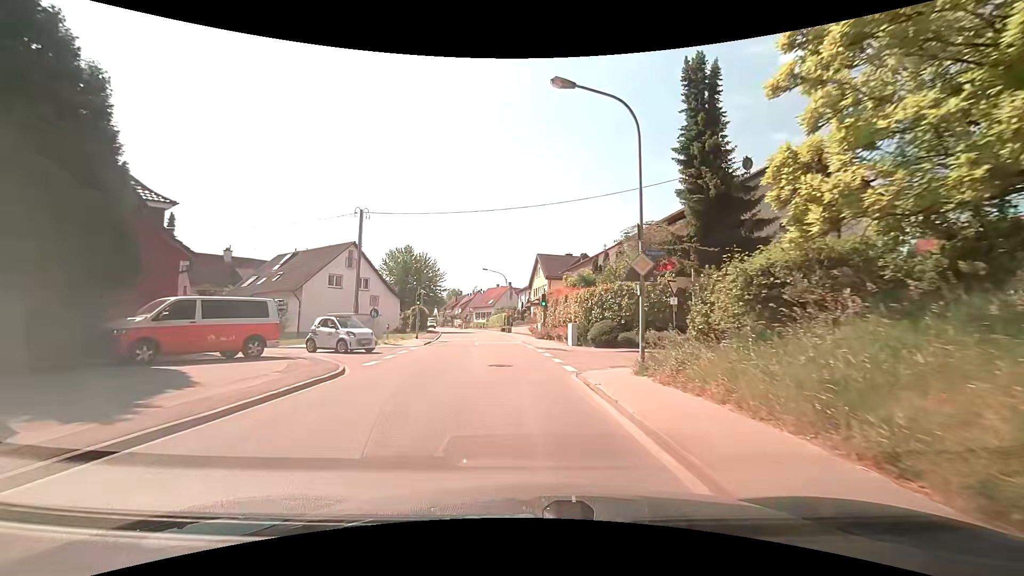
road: secondary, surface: asphalt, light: Day
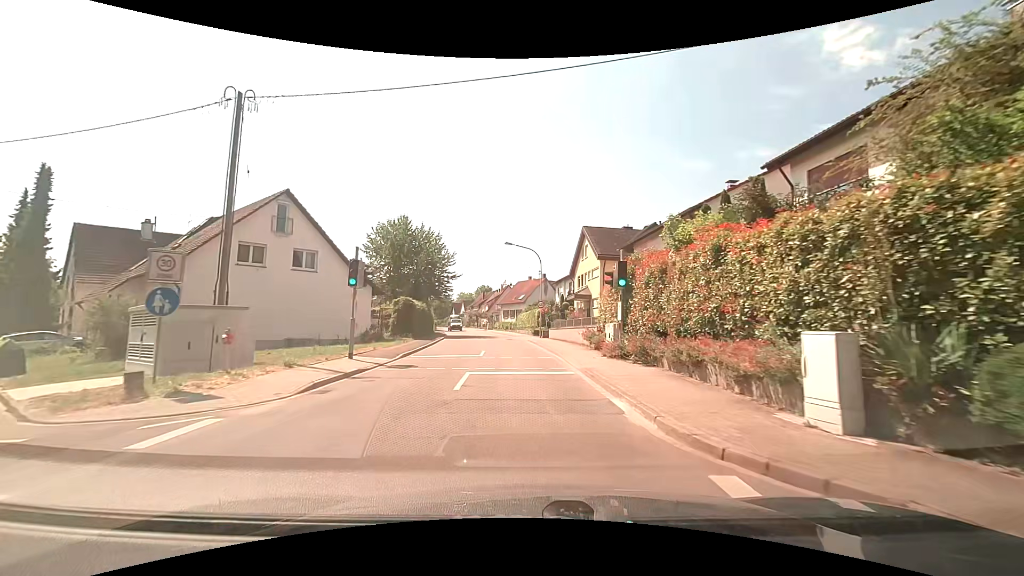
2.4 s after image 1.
(-0.7, +19.3) m; -4°
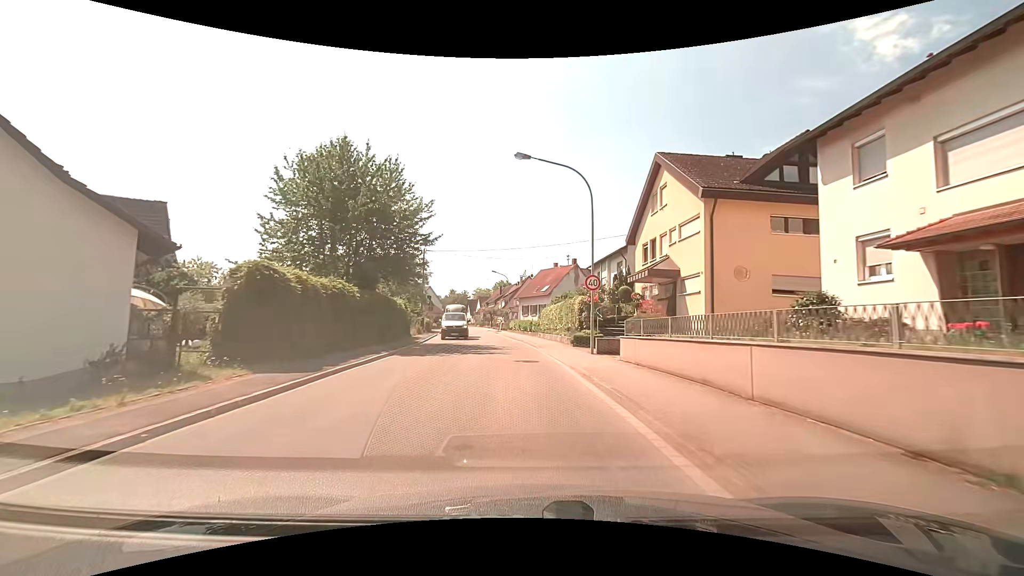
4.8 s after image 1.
(-0.3, +21.0) m; -2°
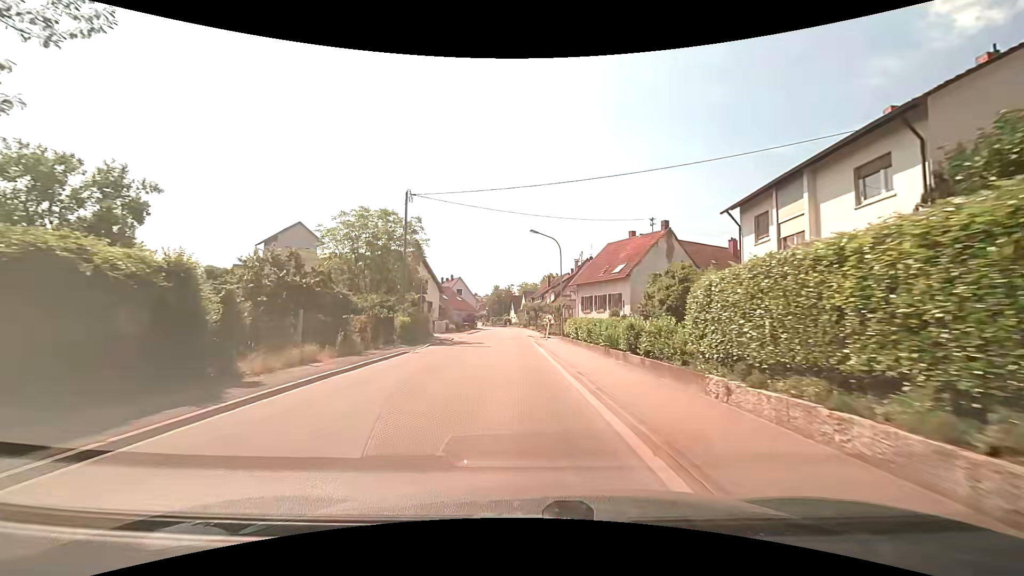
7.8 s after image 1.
(-1.1, +26.9) m; -6°
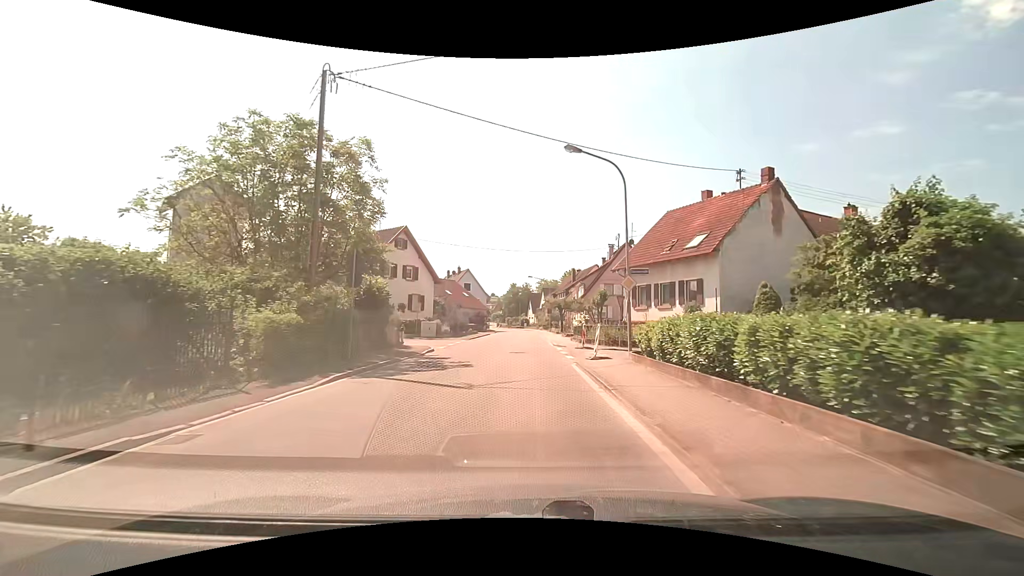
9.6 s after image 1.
(-0.3, +16.2) m; -2°
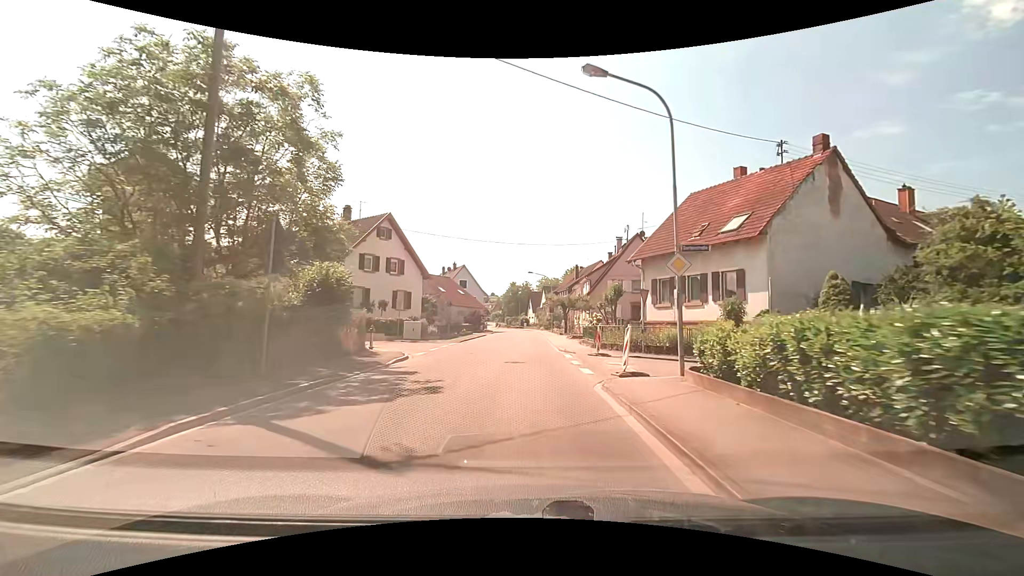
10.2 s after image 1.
(0.0, +5.5) m; 0°
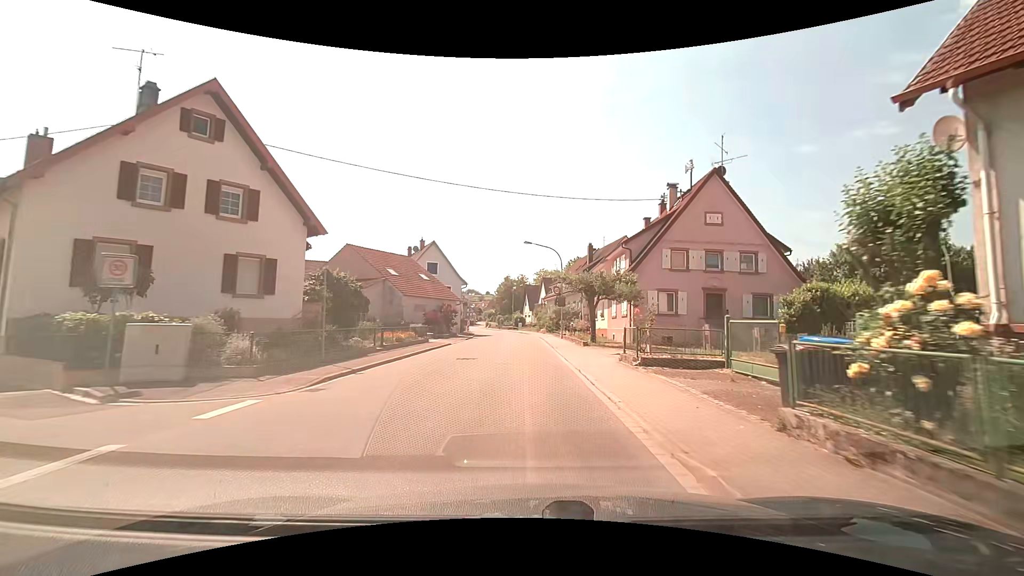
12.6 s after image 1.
(-0.1, +22.9) m; +1°
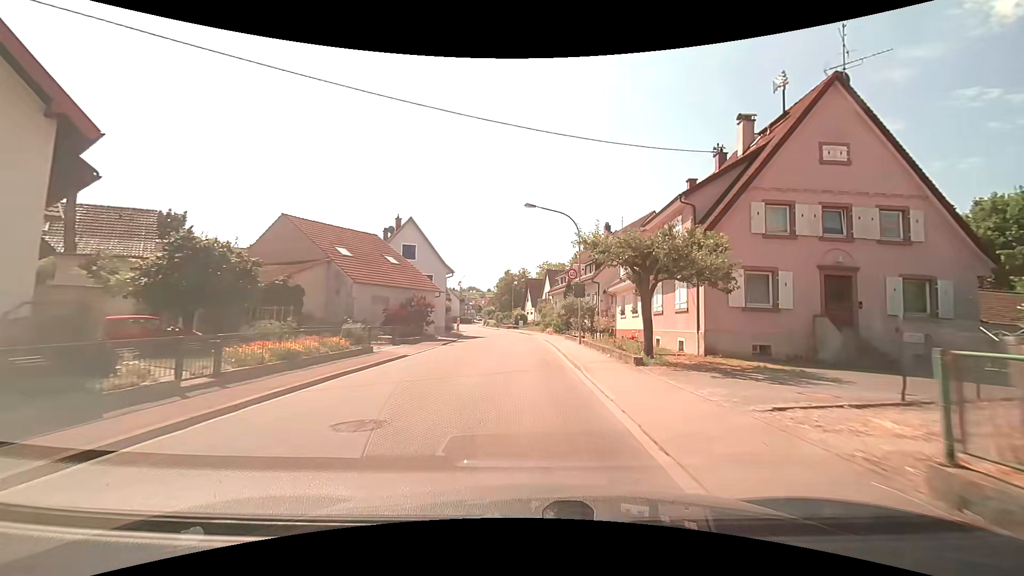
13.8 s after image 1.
(-0.2, +11.8) m; -1°
(0, +10) (0, +20) (0, +30) (0, +40) (-1, +50) (-3, +60) (-4, +70) (-6, +80) (-8, +89) (-9, +99) m
